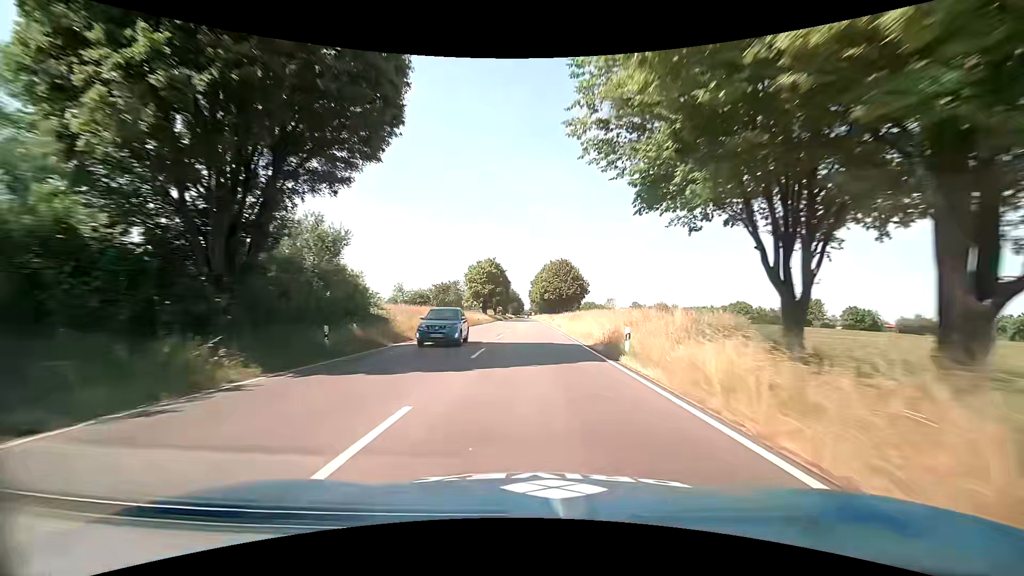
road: primary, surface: asphalt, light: Day
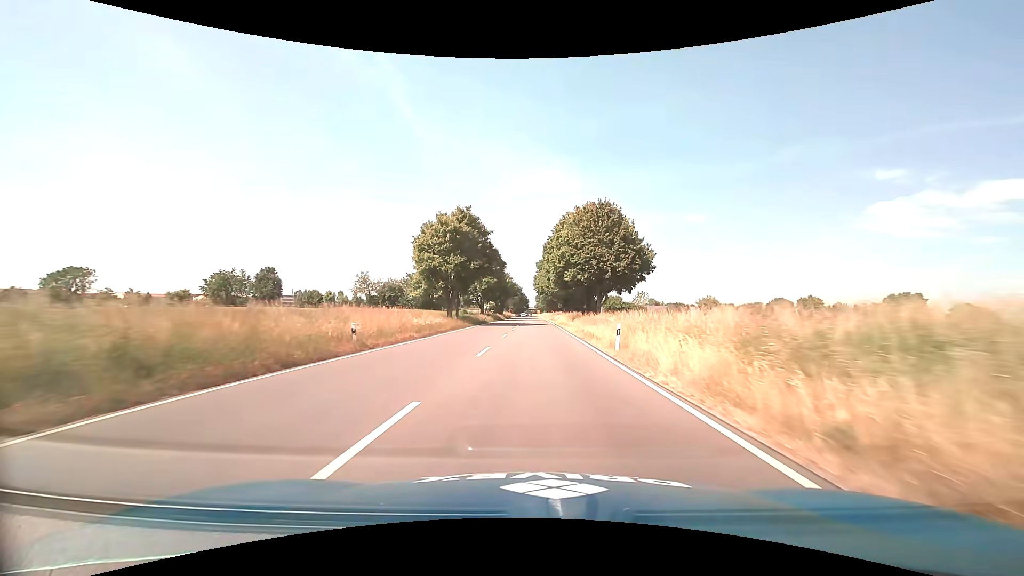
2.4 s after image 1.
(+0.3, +47.6) m; 0°
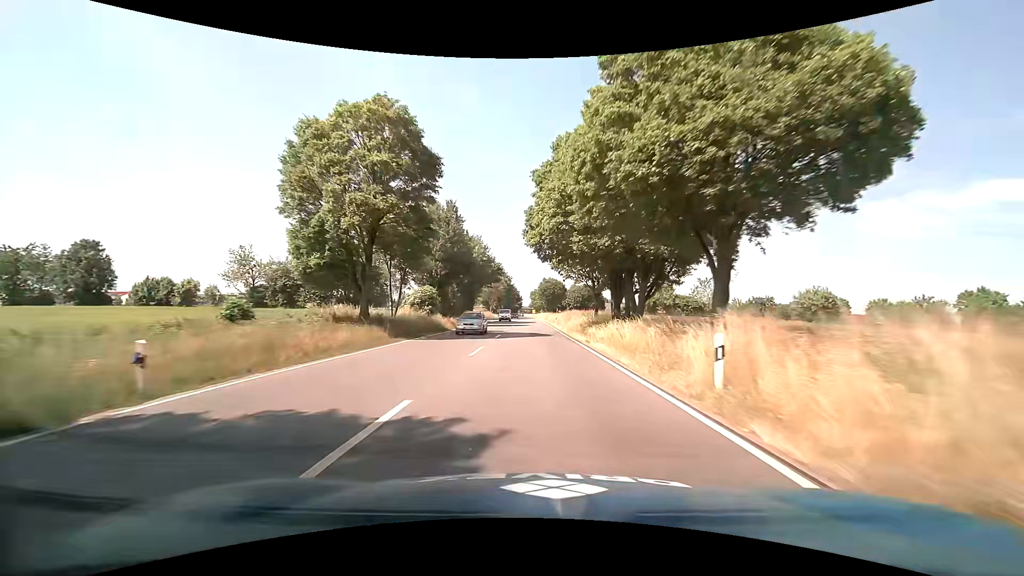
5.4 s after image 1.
(+0.3, +59.9) m; +1°
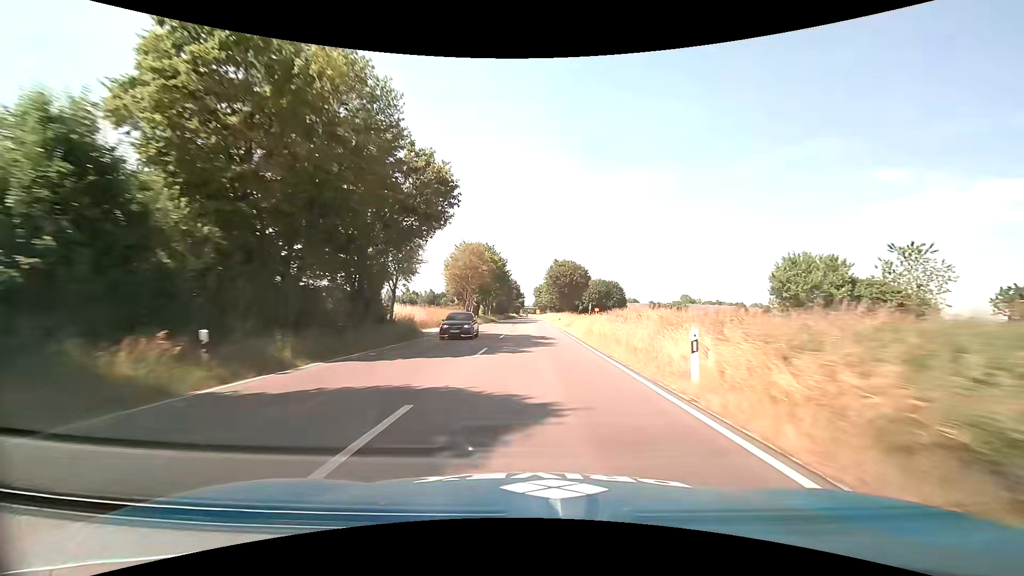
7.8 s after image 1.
(-0.3, +48.4) m; 0°
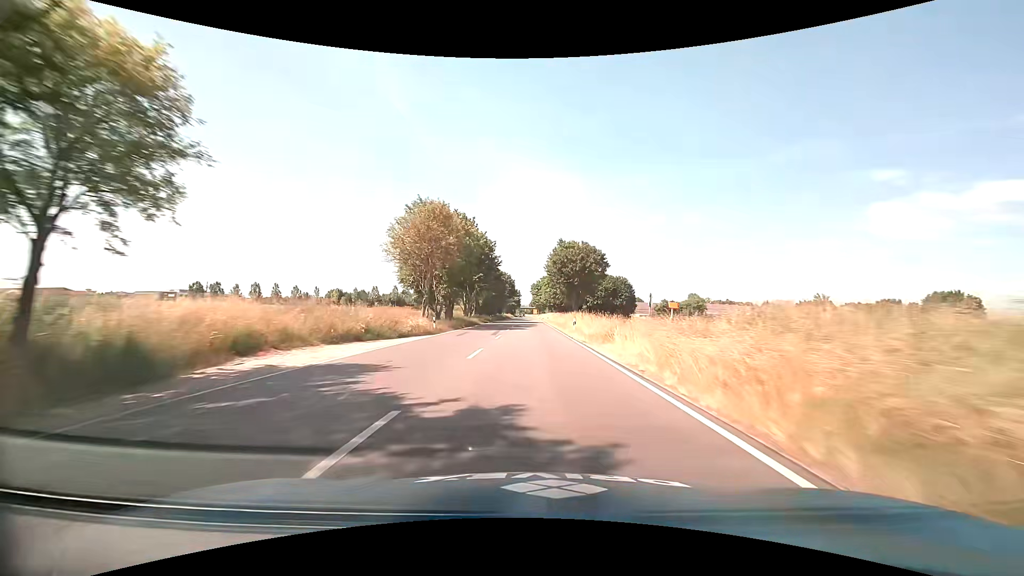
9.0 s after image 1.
(0.0, +24.5) m; 0°
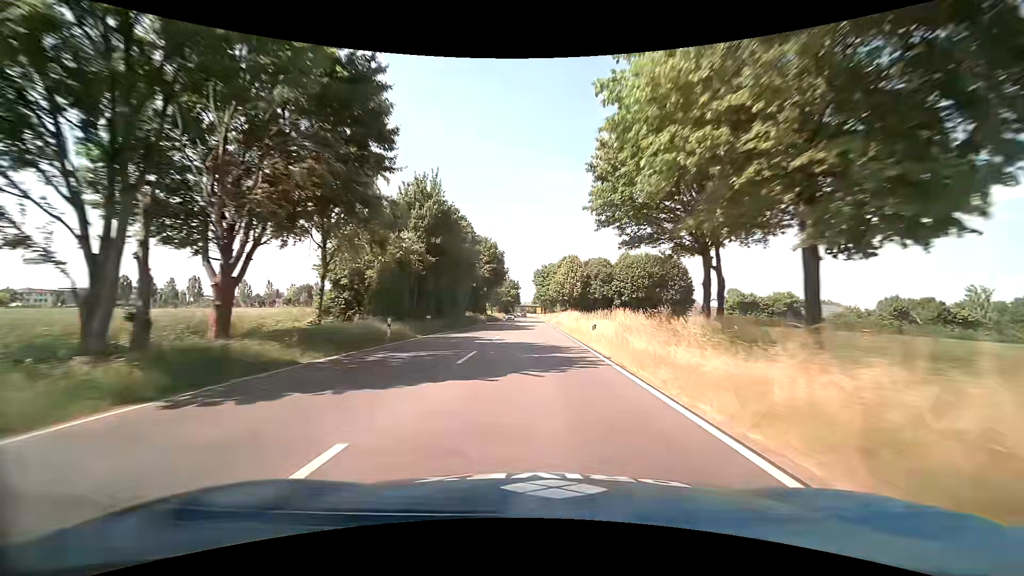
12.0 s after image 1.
(-0.2, +61.8) m; 0°
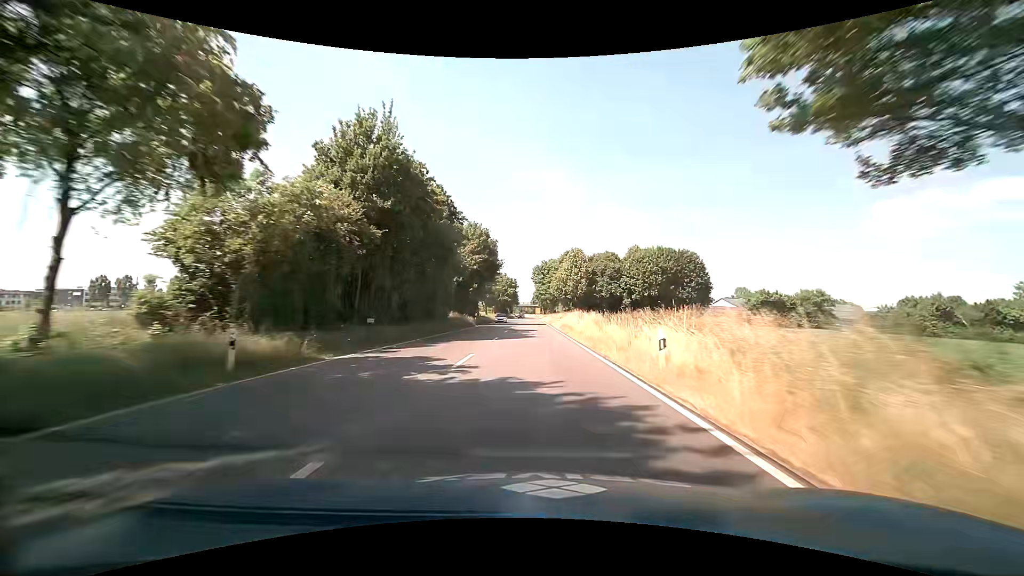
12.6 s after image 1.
(0.0, +12.5) m; 0°
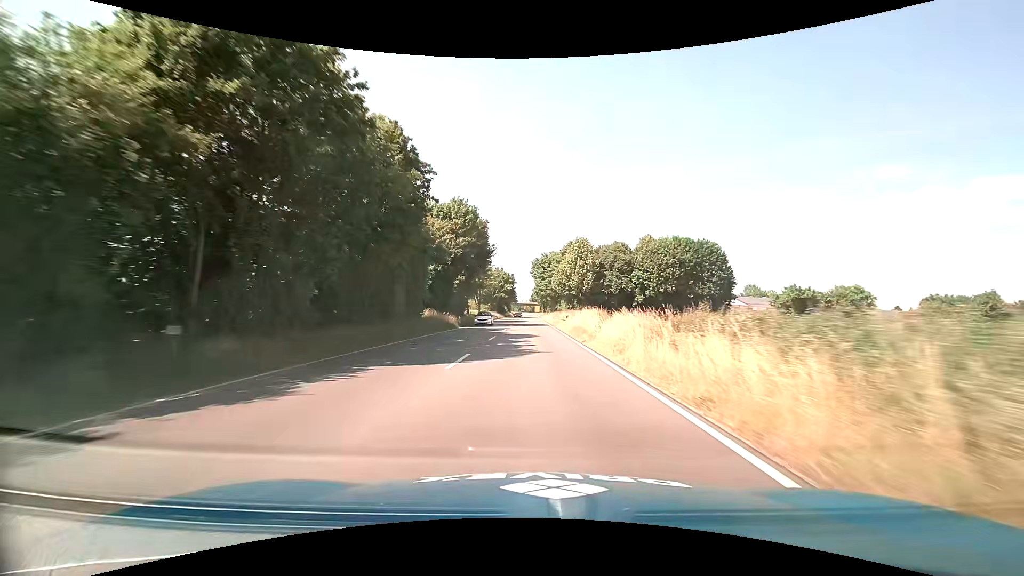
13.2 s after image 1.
(+0.1, +12.5) m; 0°
(0, +10) (0, +20) (0, +30) (0, +40) (0, +50) (0, +60) (0, +70) (0, +80) (0, +90) (0, +100) m
